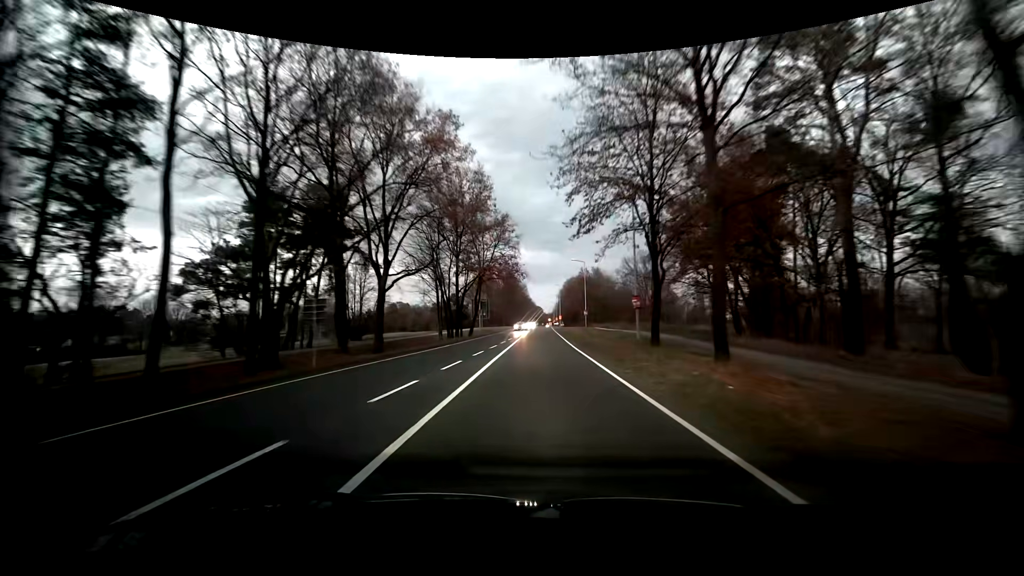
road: primary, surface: asphalt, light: Dusk
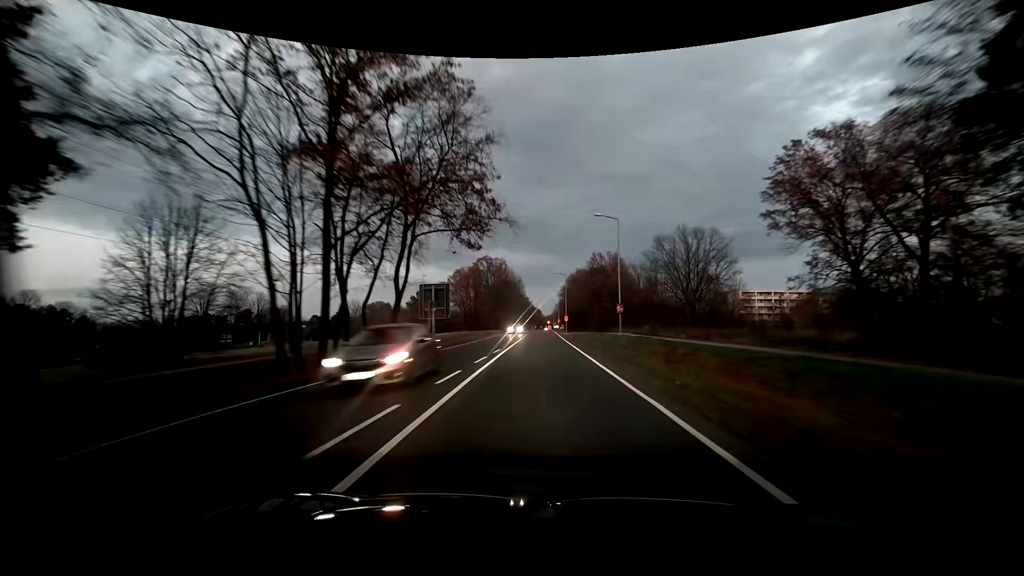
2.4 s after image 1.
(+0.2, +33.8) m; +1°
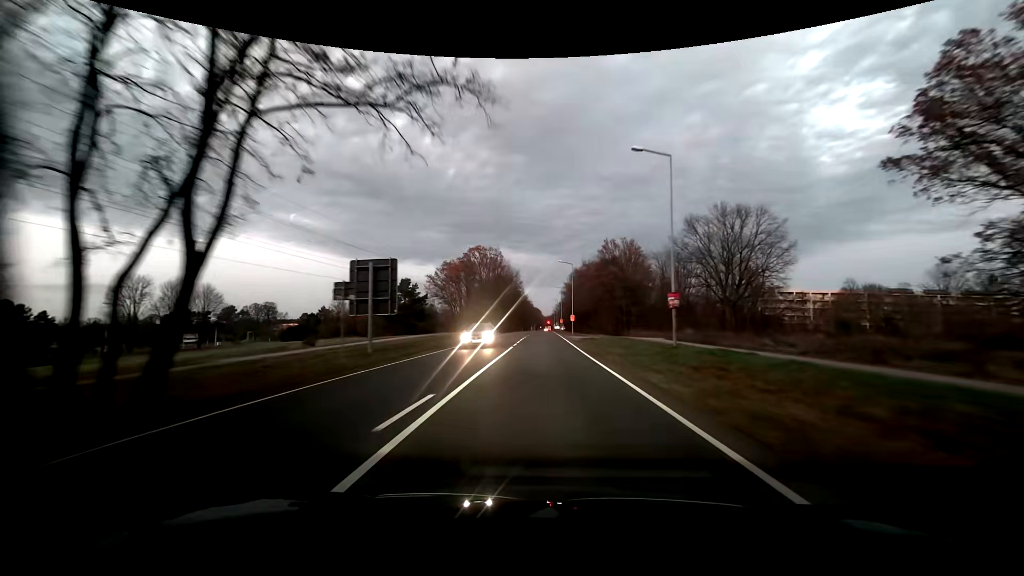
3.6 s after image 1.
(-0.1, +17.0) m; 0°
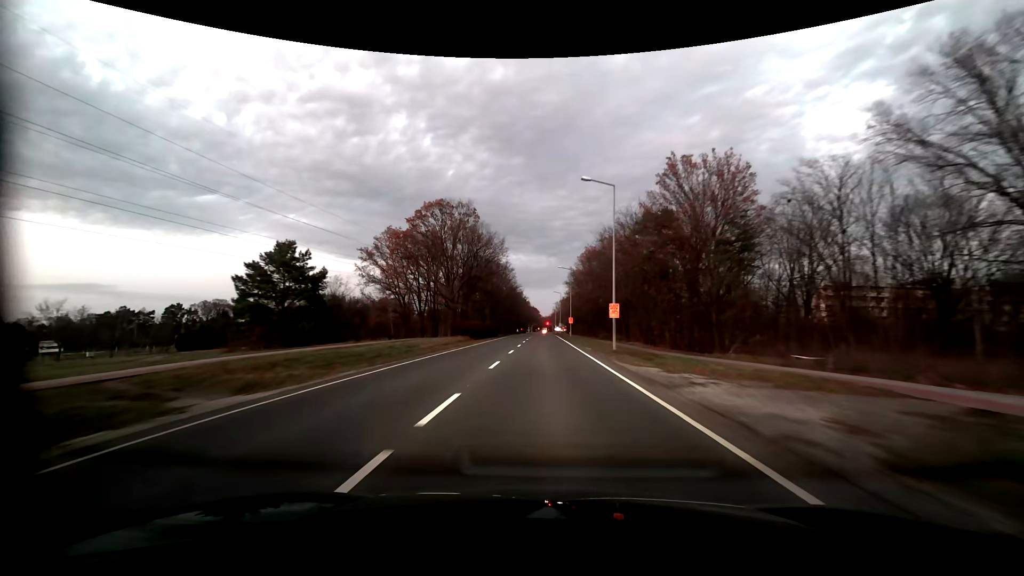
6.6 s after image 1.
(+0.1, +42.5) m; 0°
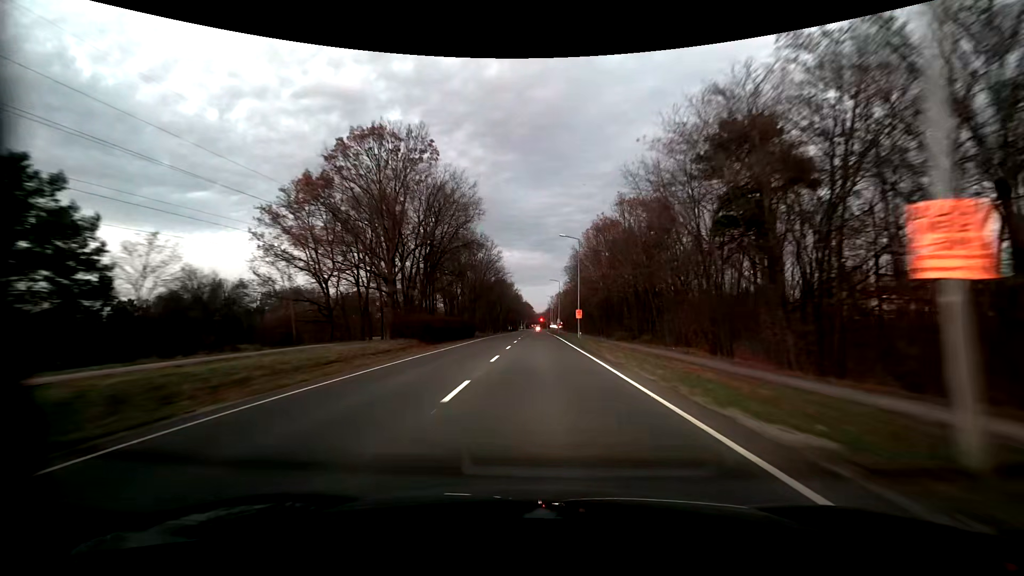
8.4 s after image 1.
(+0.2, +25.4) m; +1°
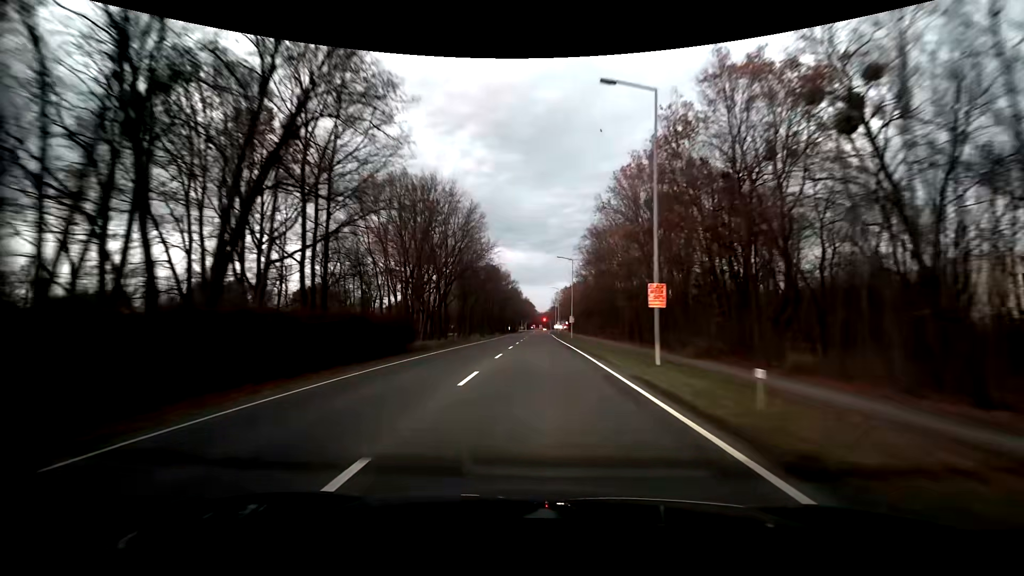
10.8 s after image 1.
(-0.1, +33.9) m; 0°
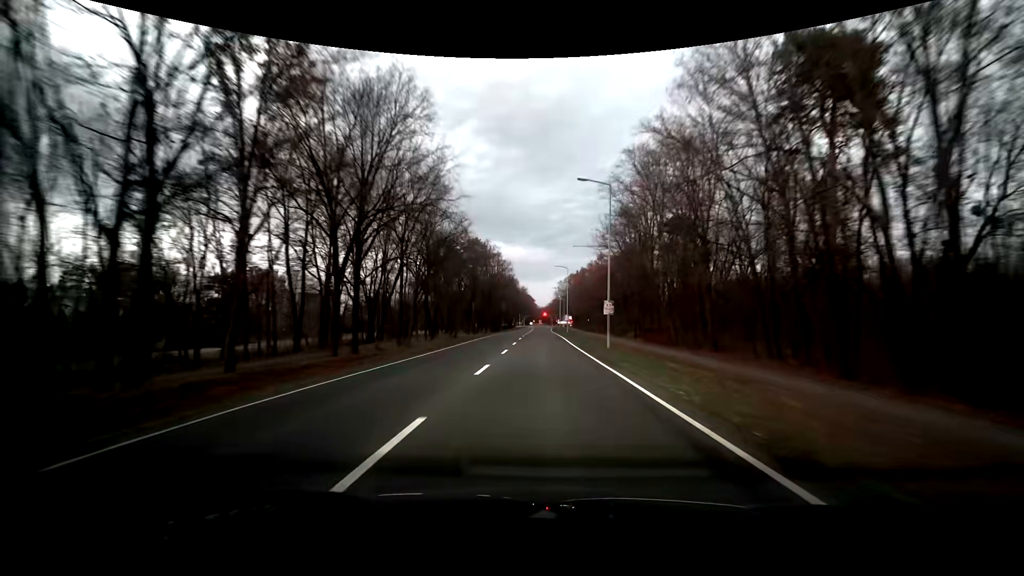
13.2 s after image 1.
(-0.2, +34.1) m; -1°
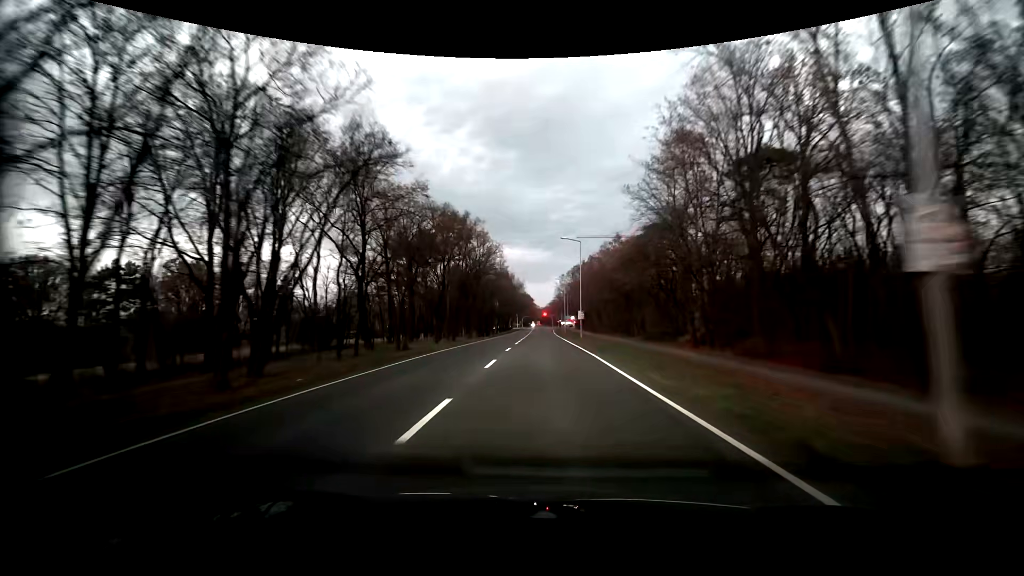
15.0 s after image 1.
(+0.2, +25.5) m; +1°
(0, +10) (0, +20) (0, +30) (0, +40) (0, +50) (0, +60) (0, +70) (0, +80) (0, +90) (0, +100) m
